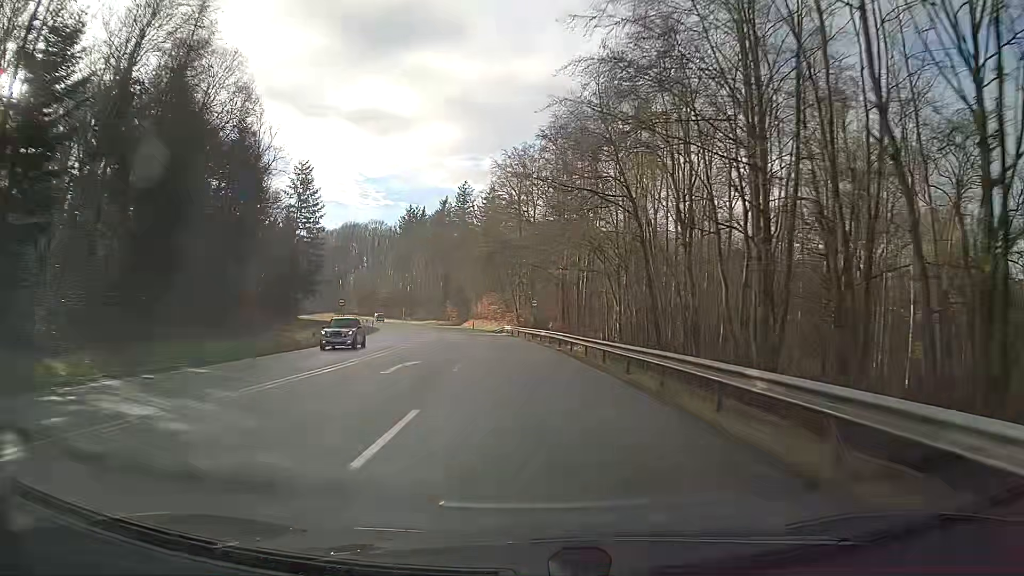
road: secondary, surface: asphalt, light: Day
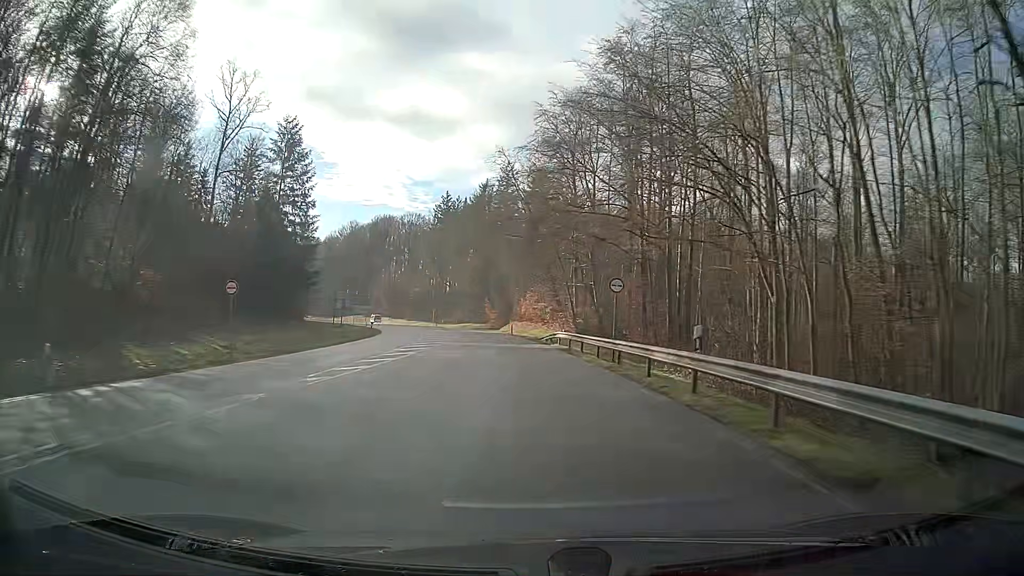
(-0.9, +25.9) m; -4°
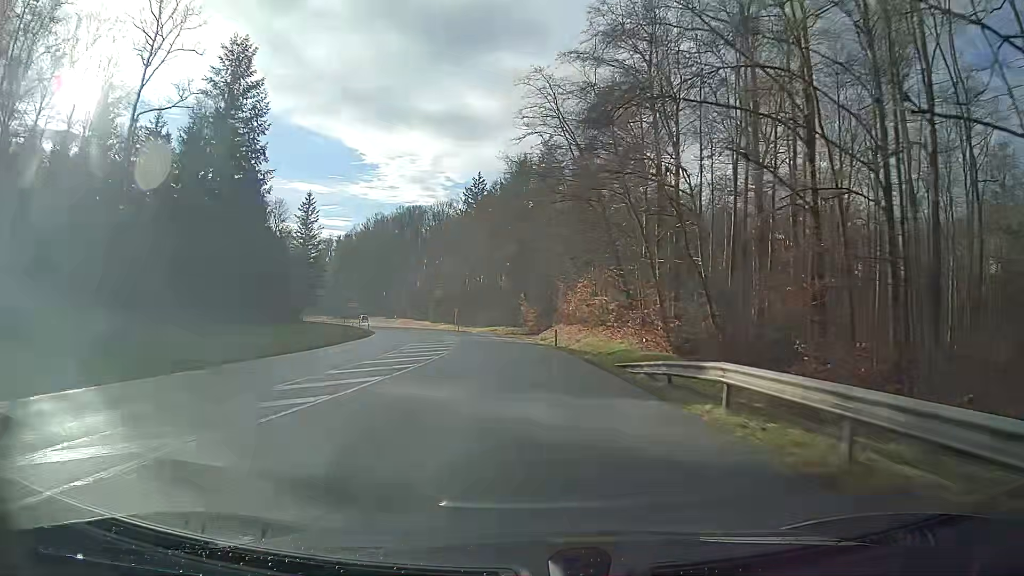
(-0.8, +26.2) m; -4°
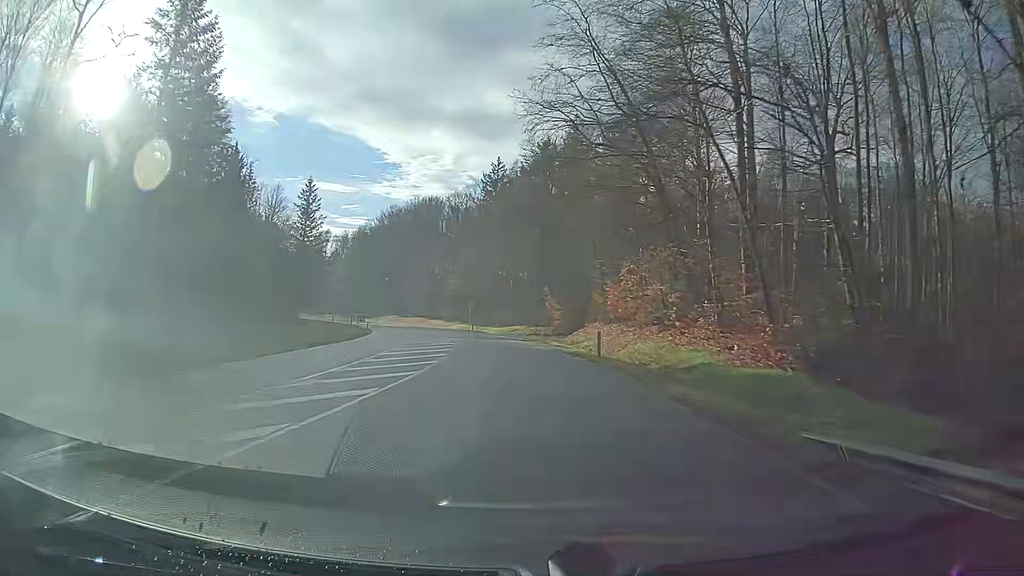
(-0.3, +13.2) m; -2°
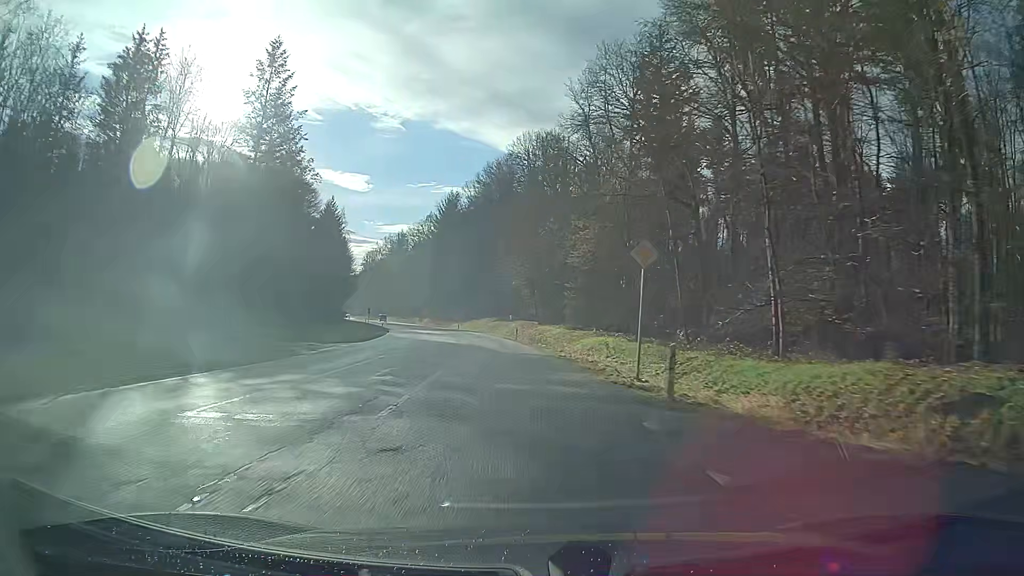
(-6.7, +67.5) m; -11°
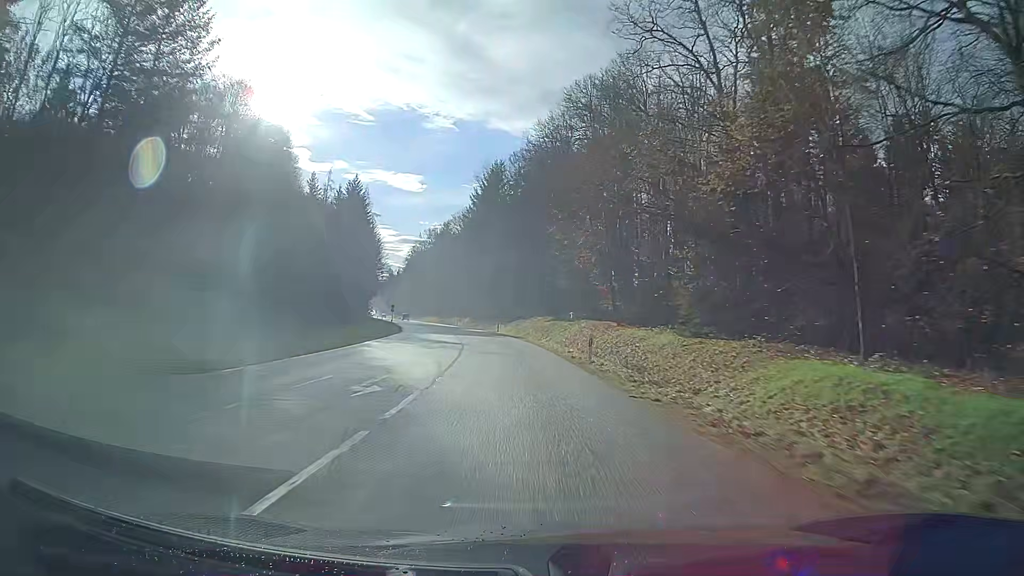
(-1.3, +28.5) m; -5°
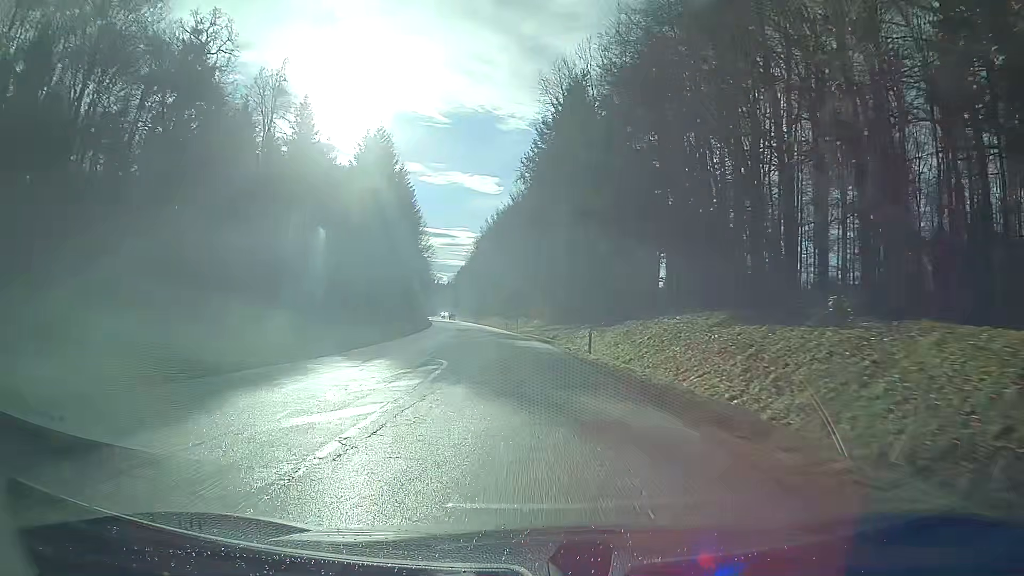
(-2.7, +44.1) m; -6°
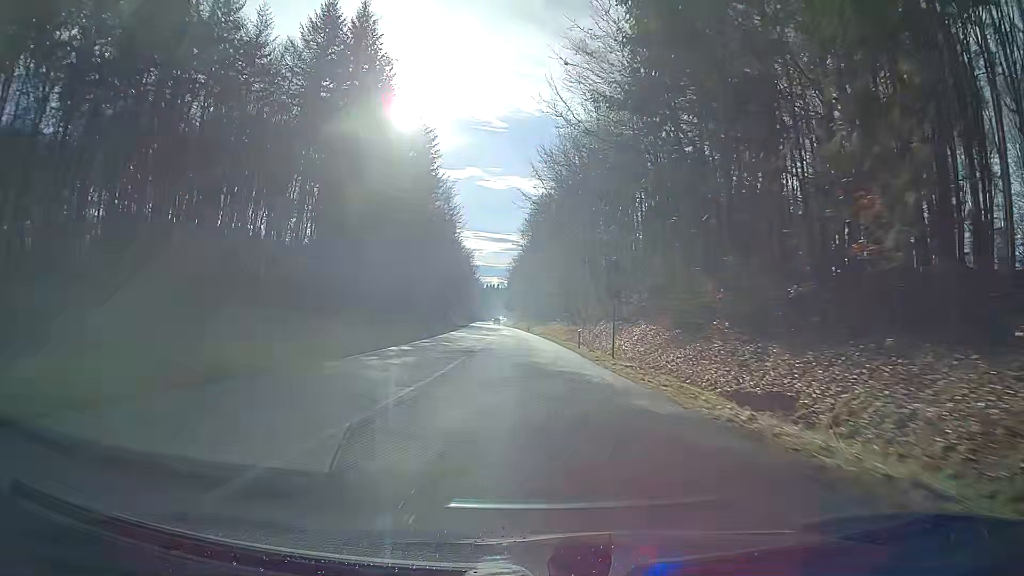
(-2.1, +45.6) m; -5°
(0, +10) (0, +20) (-1, +30) (-1, +40) (-1, +50) (-2, +60) (-2, +70) (-3, +80) (-3, +90) (-4, +100) m
